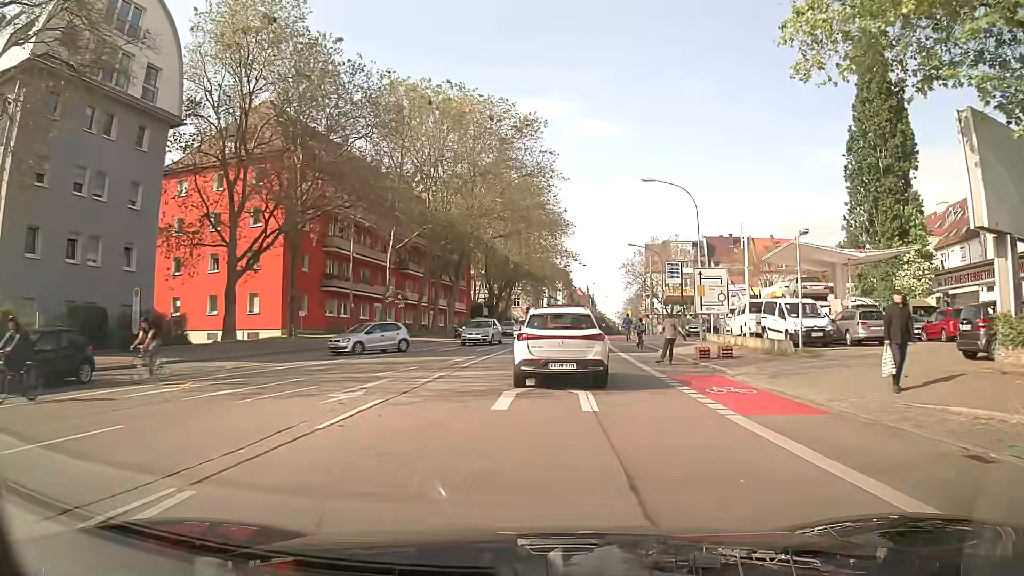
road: secondary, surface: asphalt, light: Day
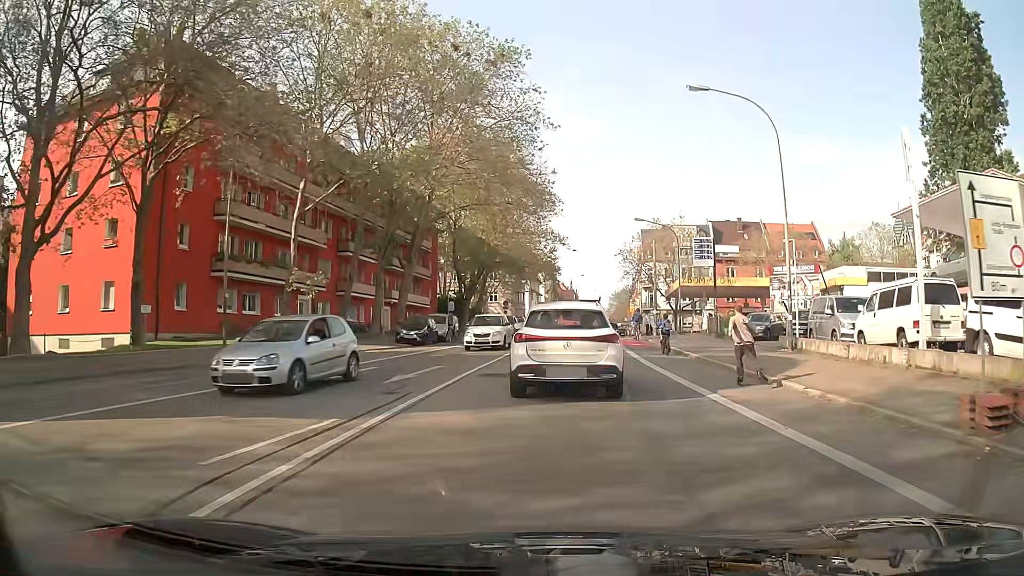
(+0.4, +16.4) m; +2°
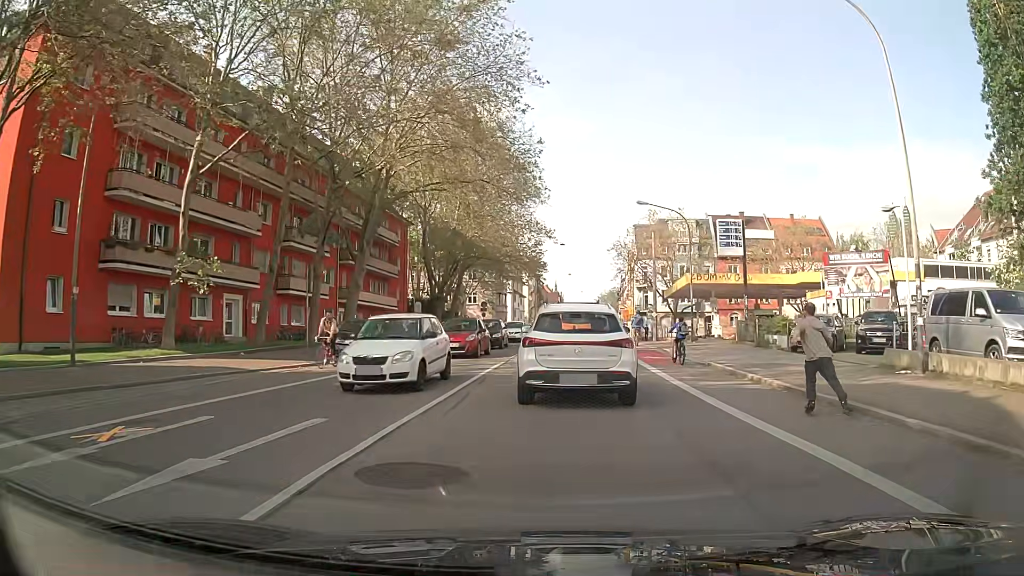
(+0.2, +9.5) m; +2°
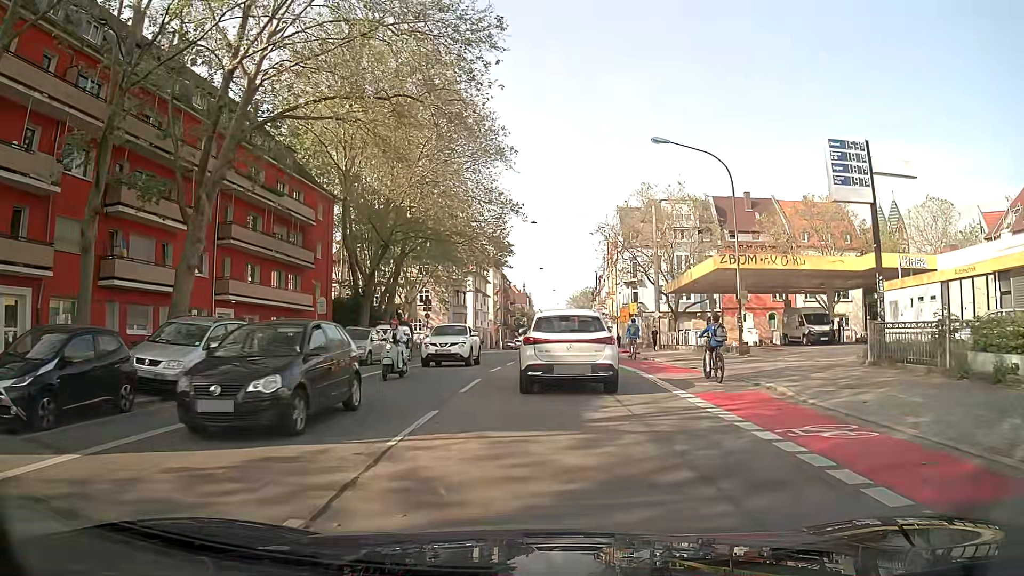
(+0.4, +17.0) m; +2°
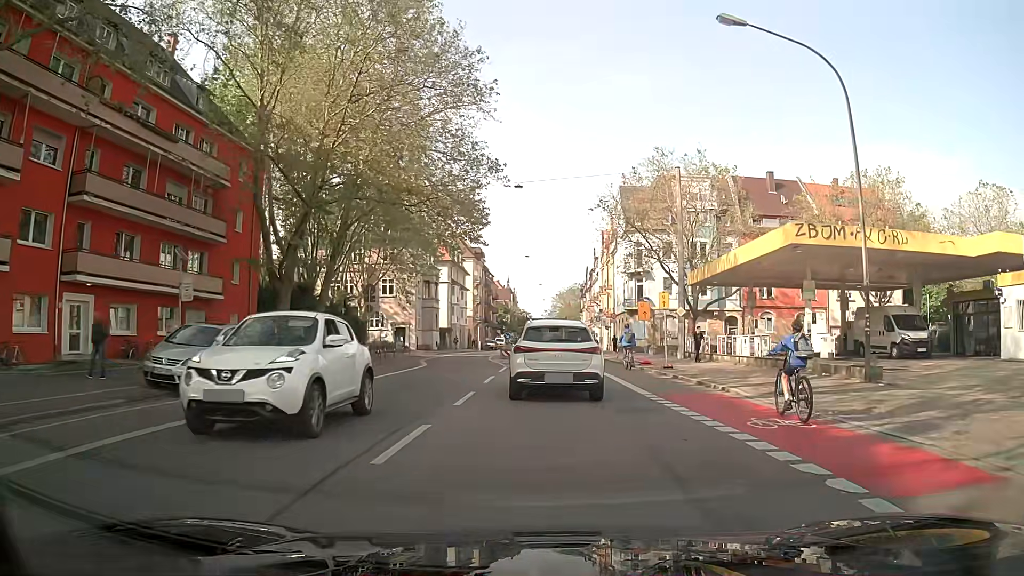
(+0.2, +13.1) m; +2°
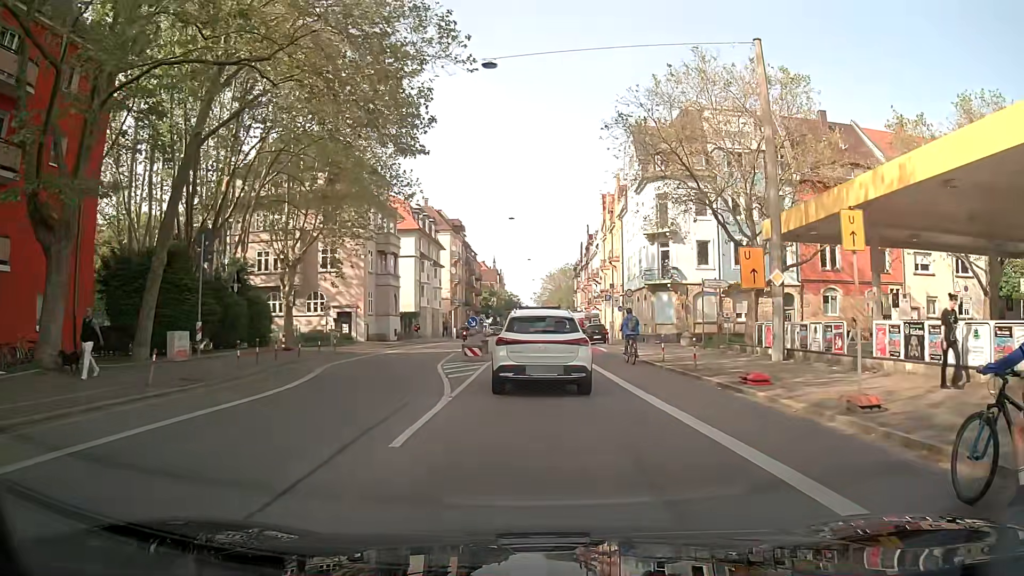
(+0.1, +17.0) m; +1°
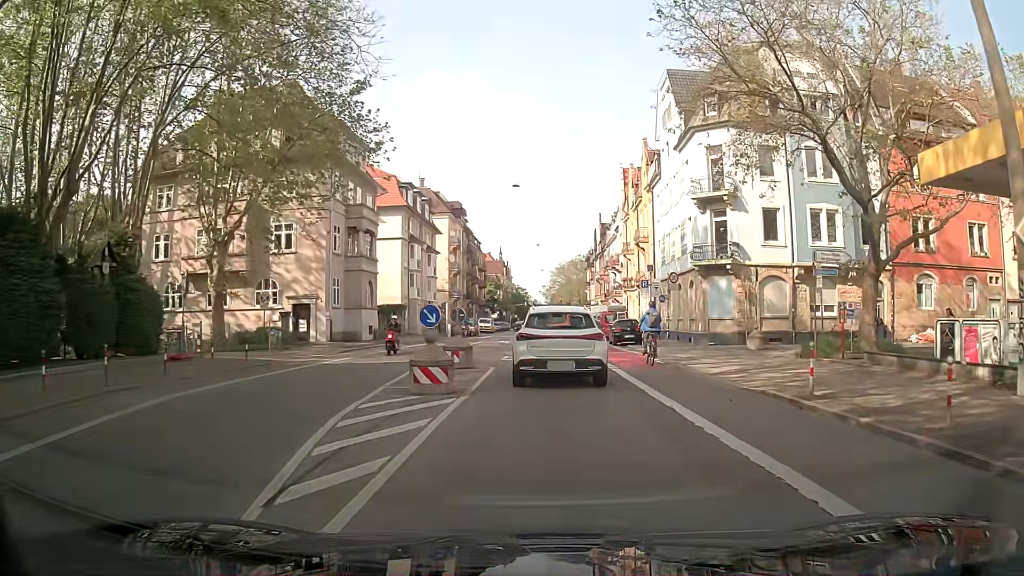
(-0.1, +12.0) m; -1°
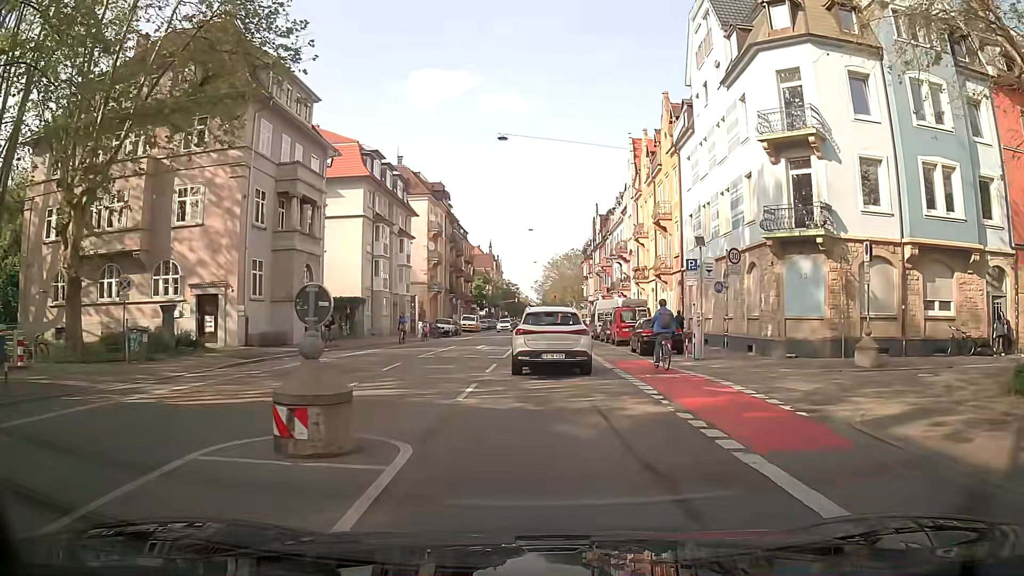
(+0.1, +11.8) m; +1°
